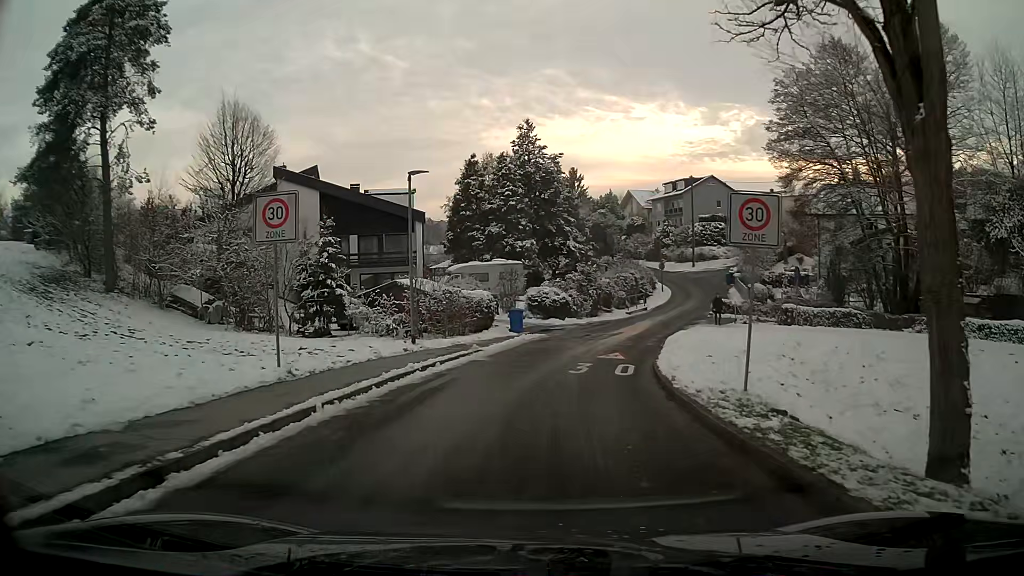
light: Day
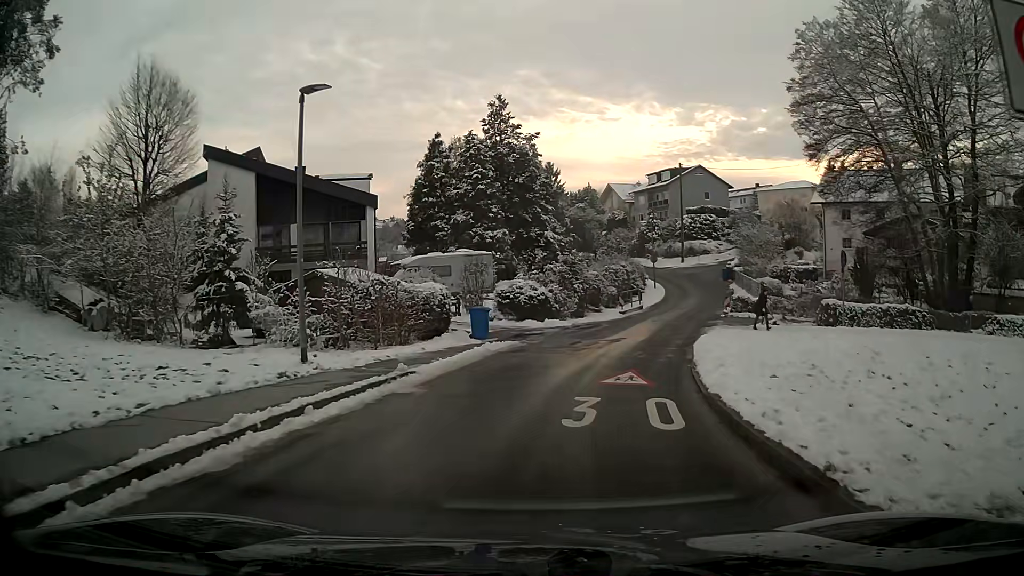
(+0.2, +7.7) m; +3°
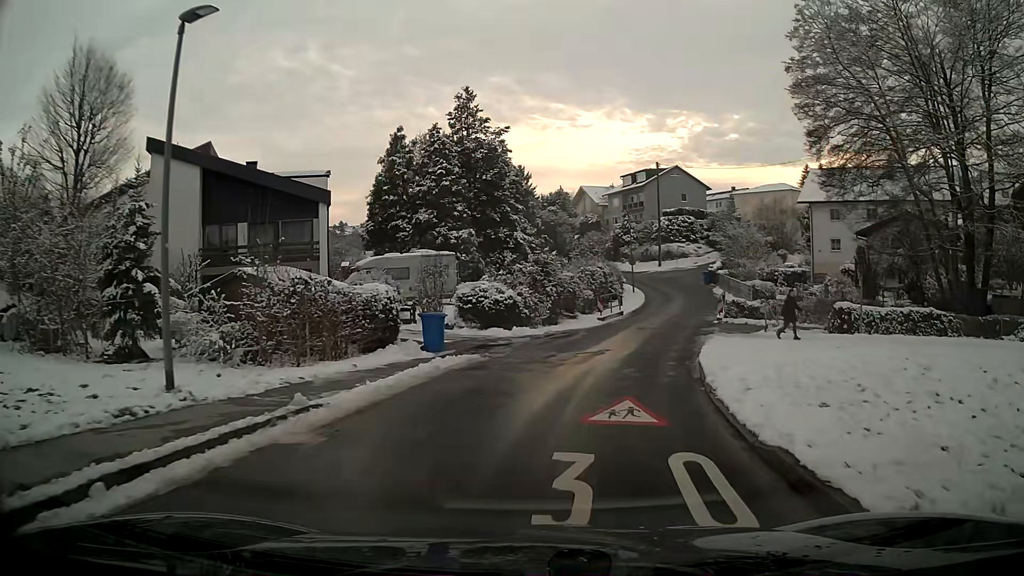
(+0.1, +3.8) m; +3°
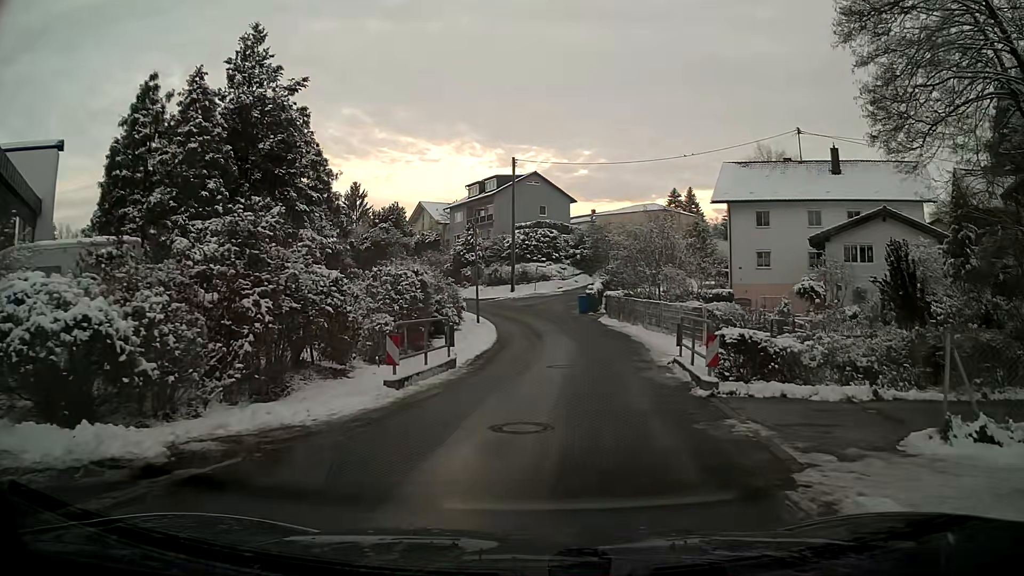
(+1.9, +17.4) m; +11°
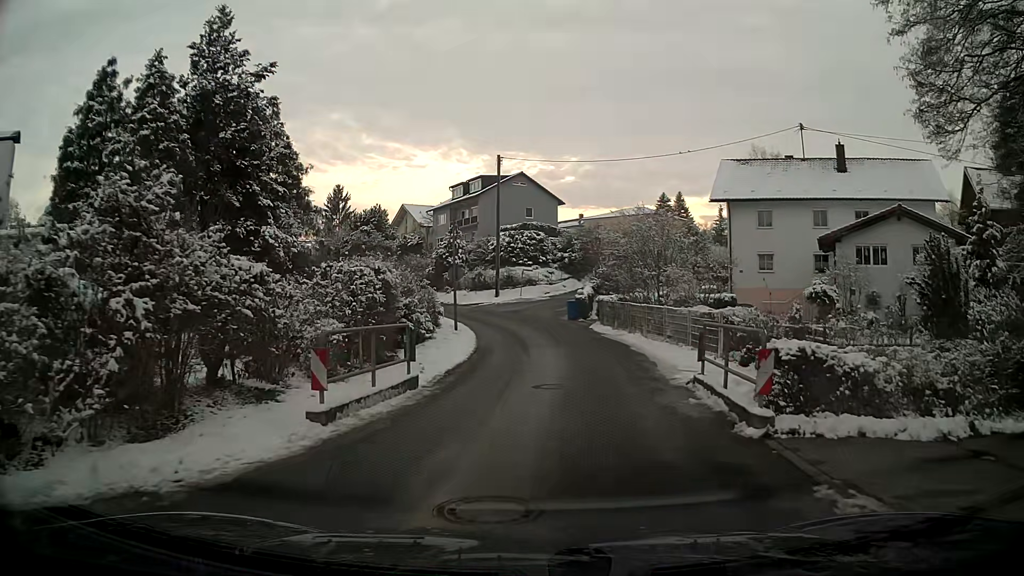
(0.0, +3.1) m; +1°
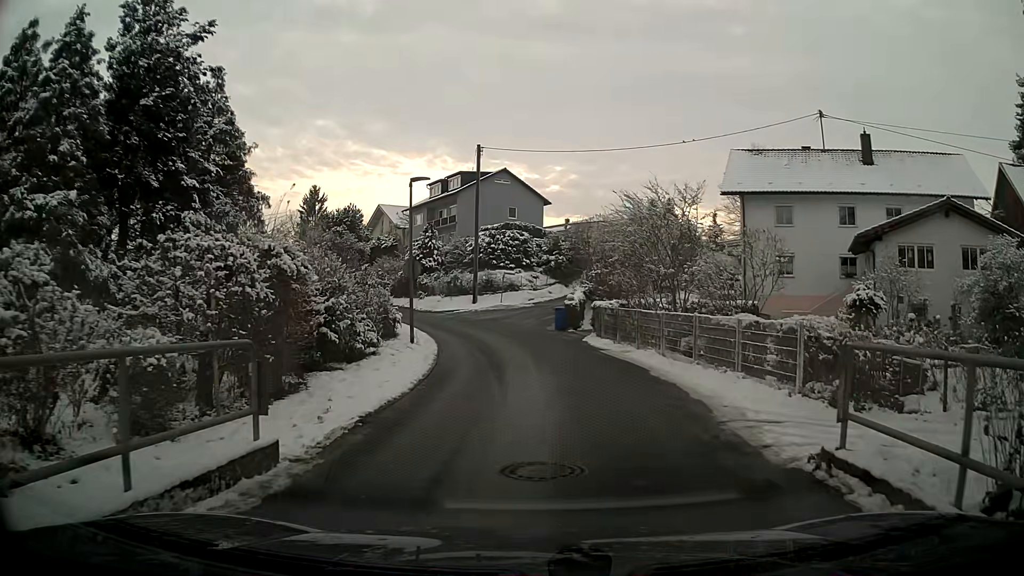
(+0.1, +6.0) m; +1°
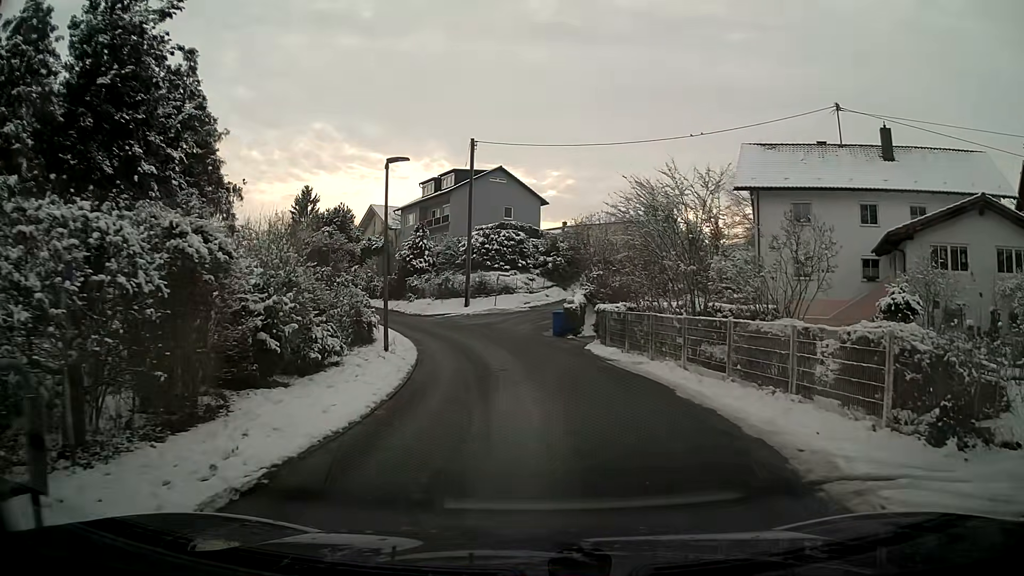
(0.0, +3.0) m; 0°
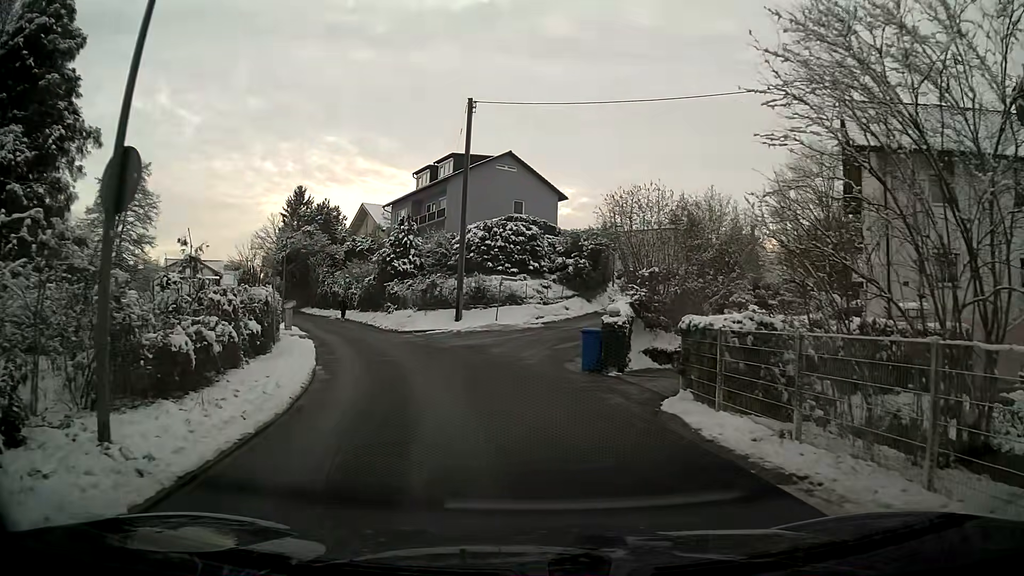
(0.0, +12.1) m; -1°
